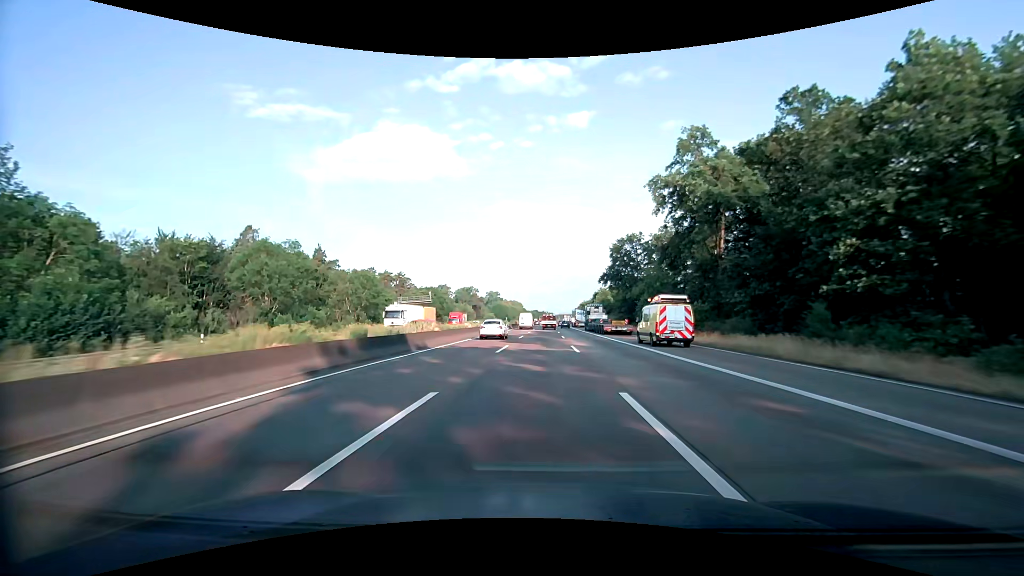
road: motorway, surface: asphalt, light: Day
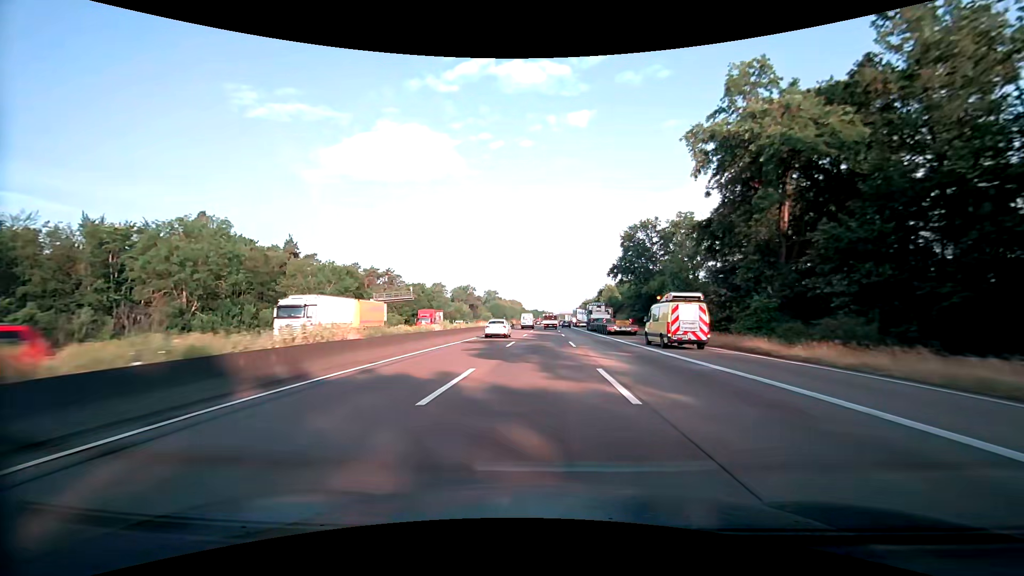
(0.0, +13.4) m; 0°
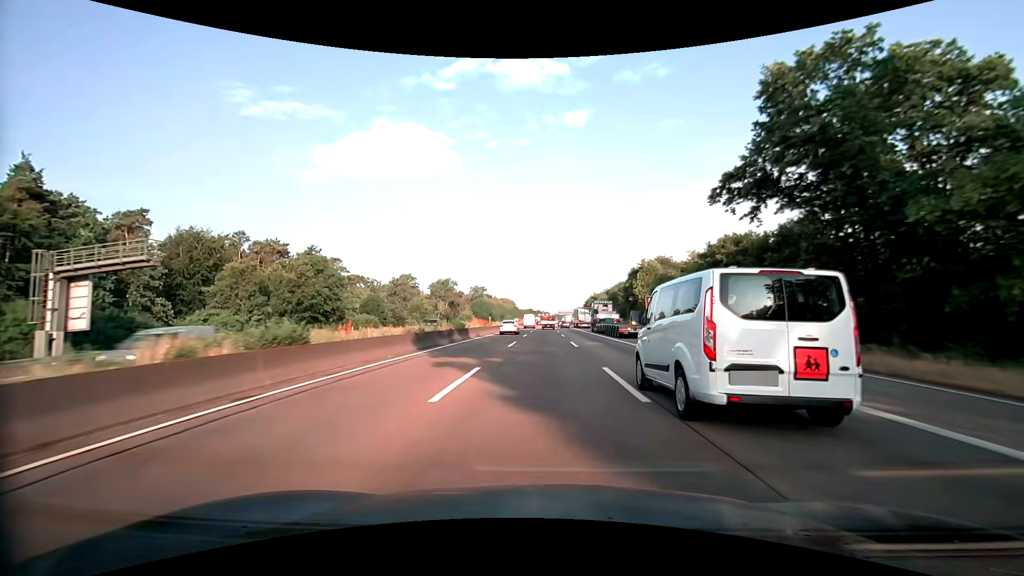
(+0.4, +53.6) m; +1°
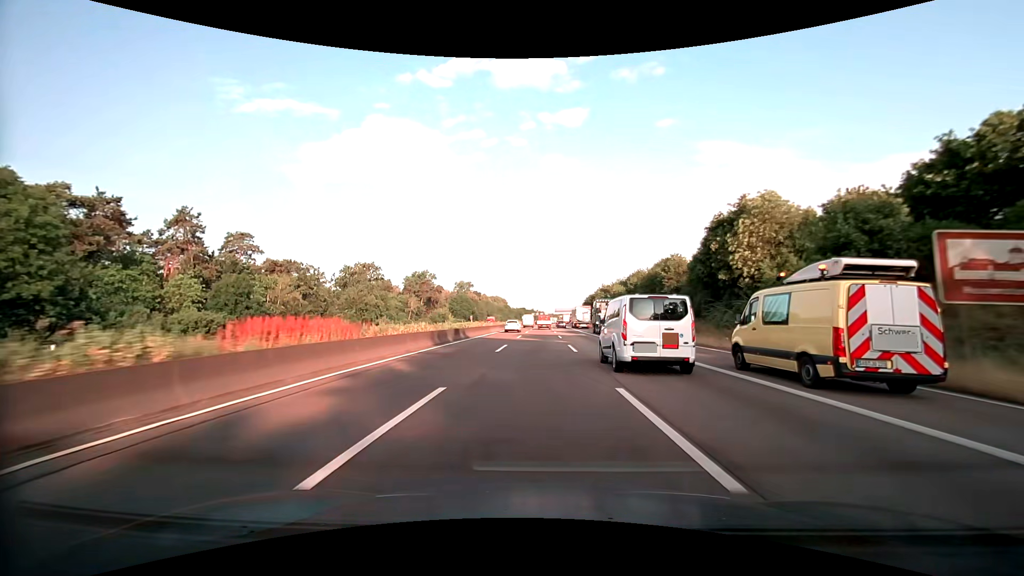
(+0.3, +40.1) m; +1°
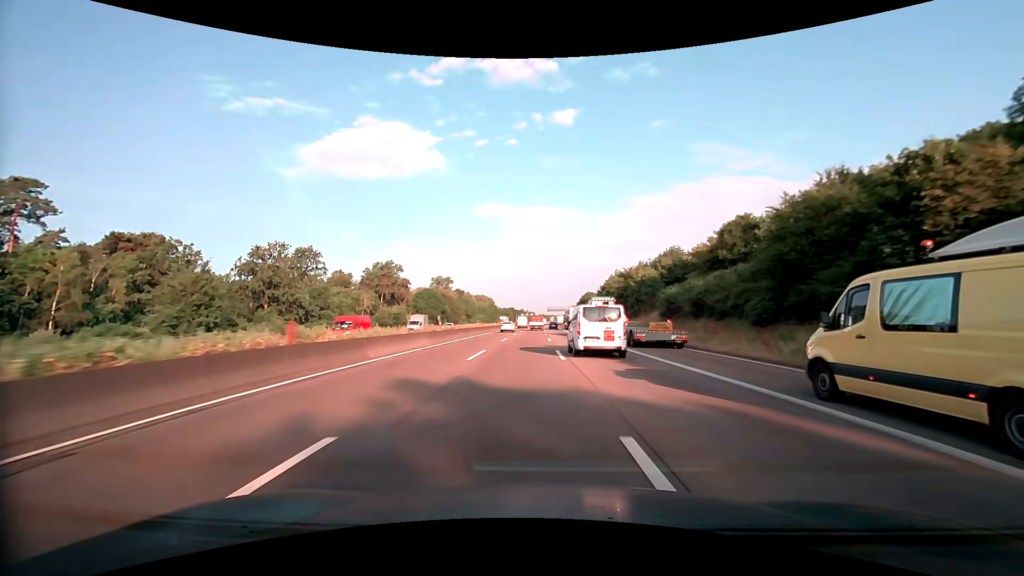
(+0.4, +40.2) m; +1°
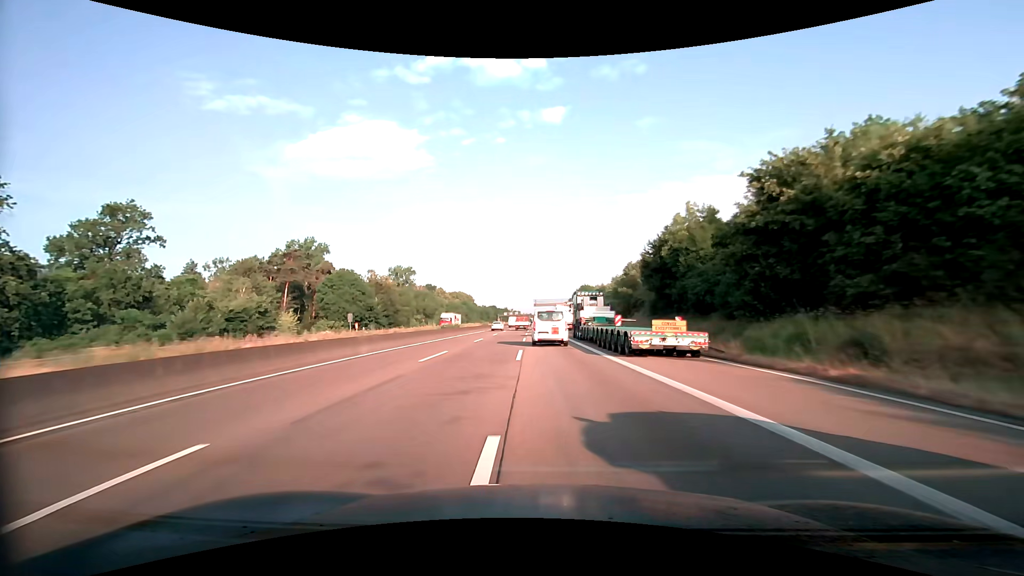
(+0.7, +54.1) m; +1°
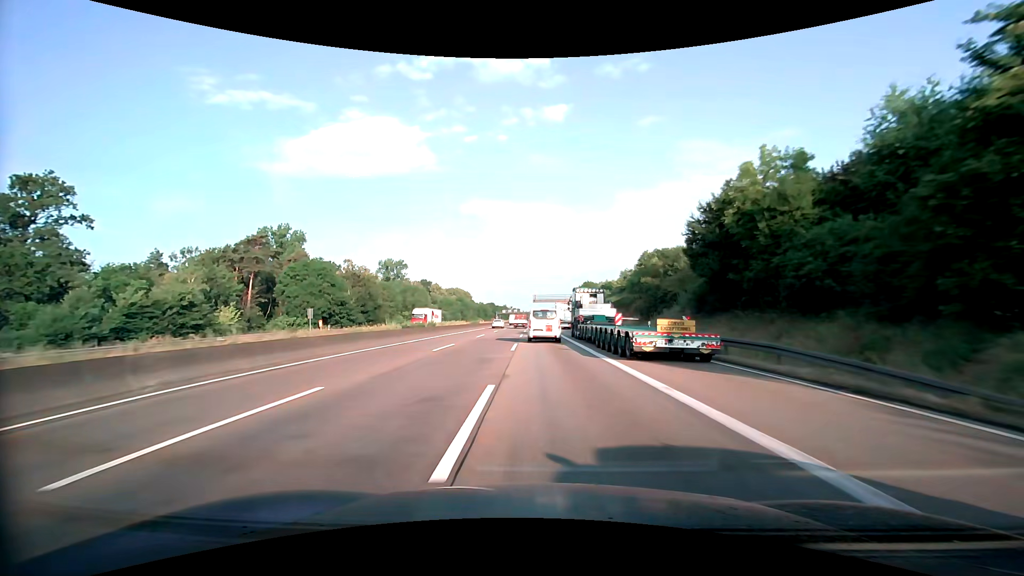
(0.0, +13.6) m; 0°
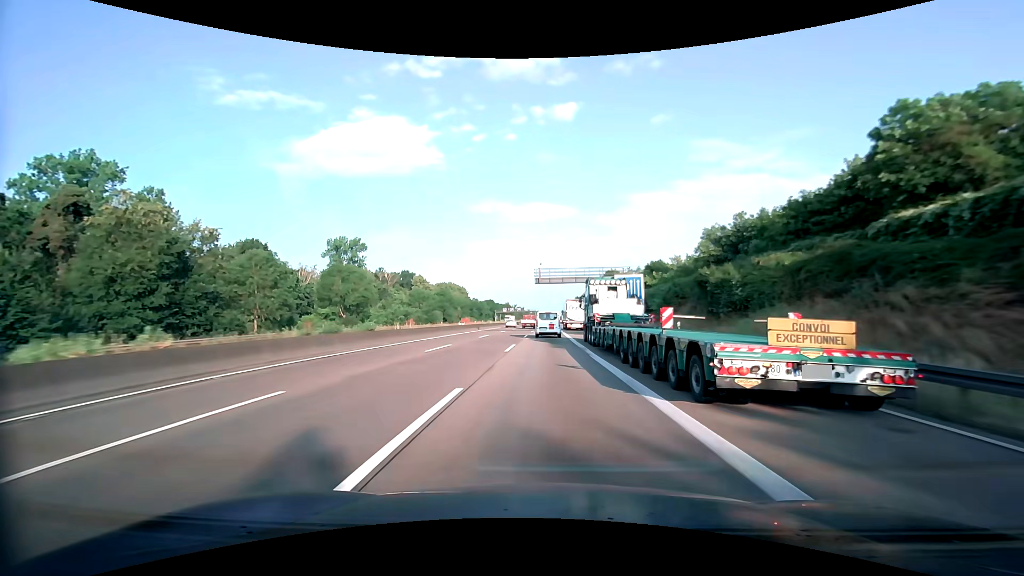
(-0.5, +54.6) m; -1°
(0, +10) (0, +20) (0, +30) (0, +40) (0, +50) (0, +60) (0, +70) (0, +80) (+1, +90) (+1, +100) m
